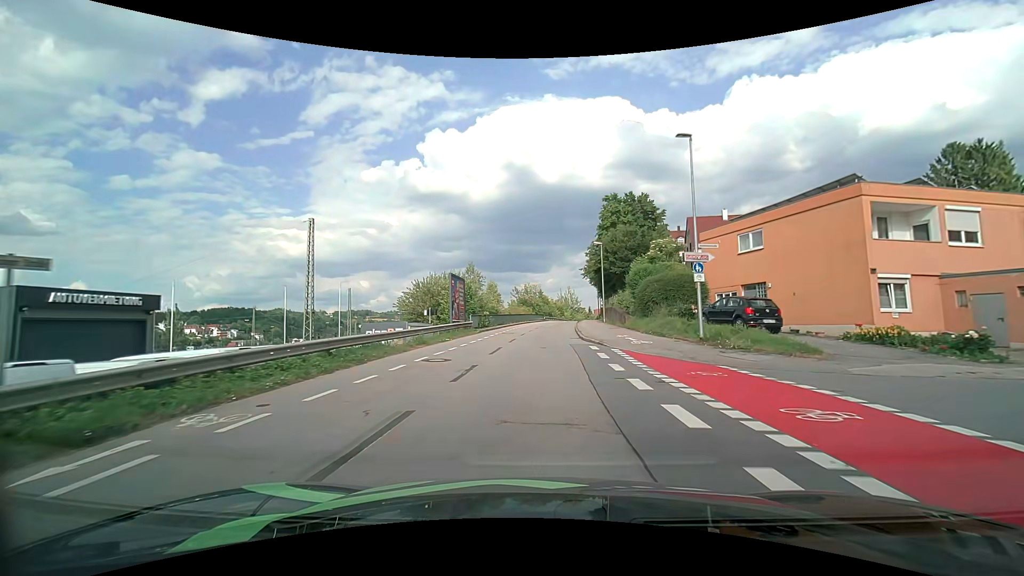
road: residential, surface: asphalt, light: Day
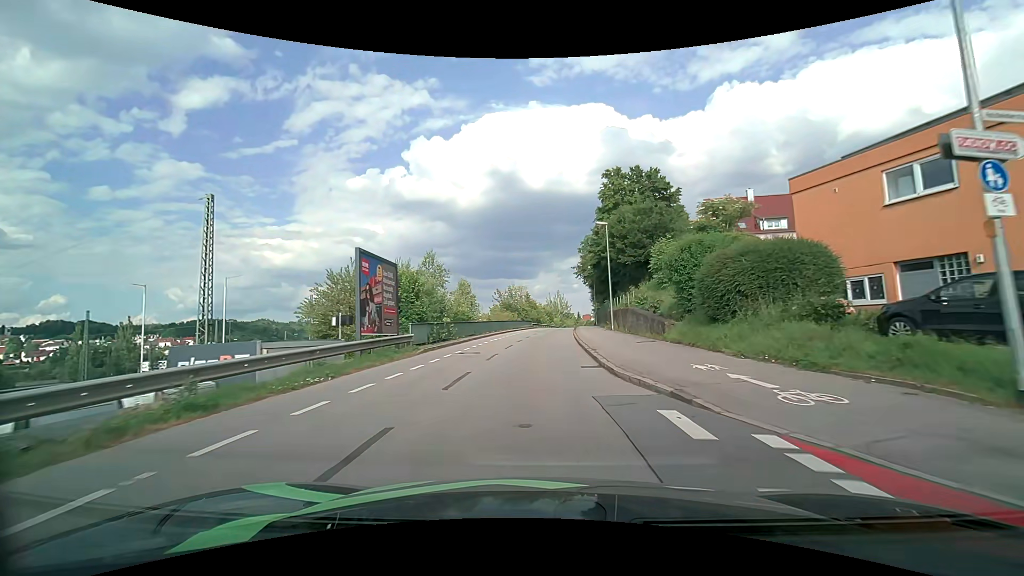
(+0.2, +12.9) m; +2°
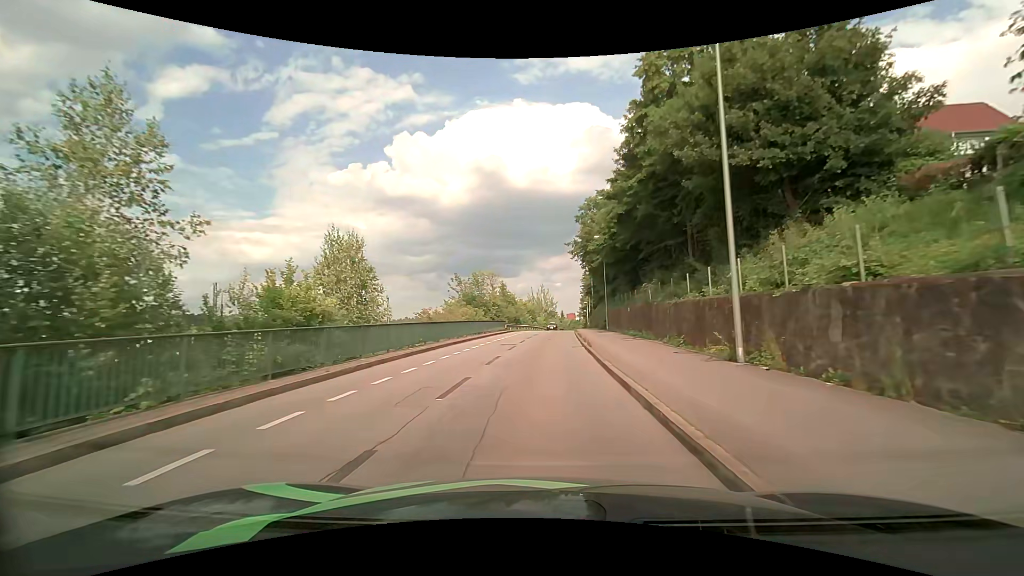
(+0.3, +25.0) m; +1°
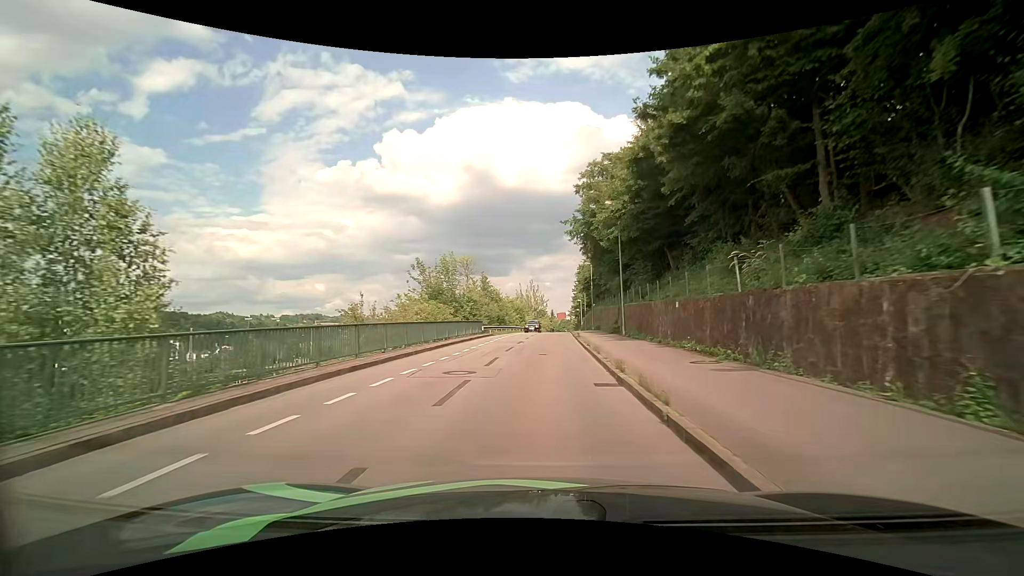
(+0.2, +12.5) m; +2°
(0, +10) (0, +20) (+1, +30) (+1, +40) (+1, +50) (+2, +60) (+2, +70) (+3, +80) (+3, +90) (+4, +100) m
